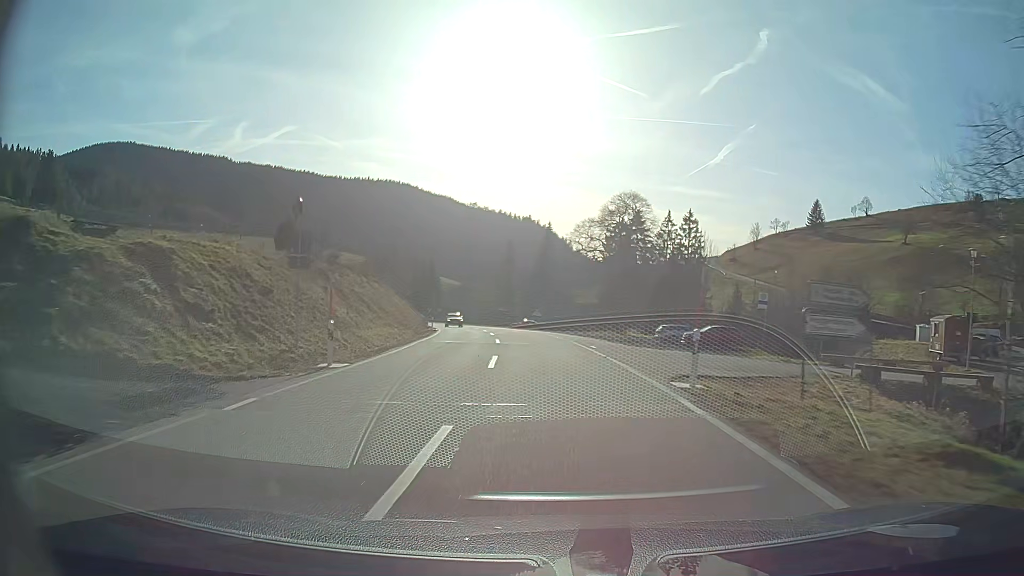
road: secondary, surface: asphalt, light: Day
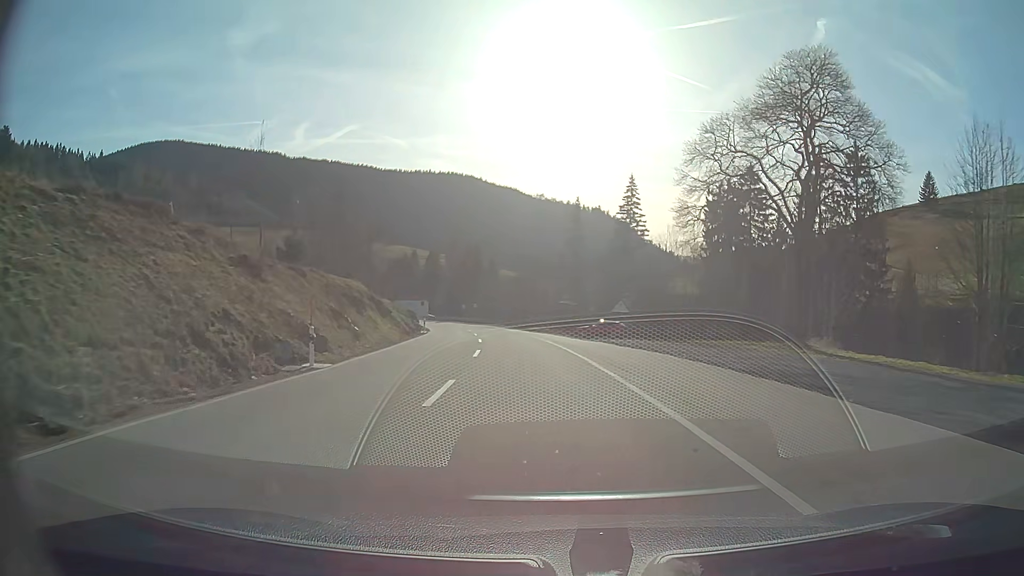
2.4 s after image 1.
(-2.0, +41.7) m; -6°
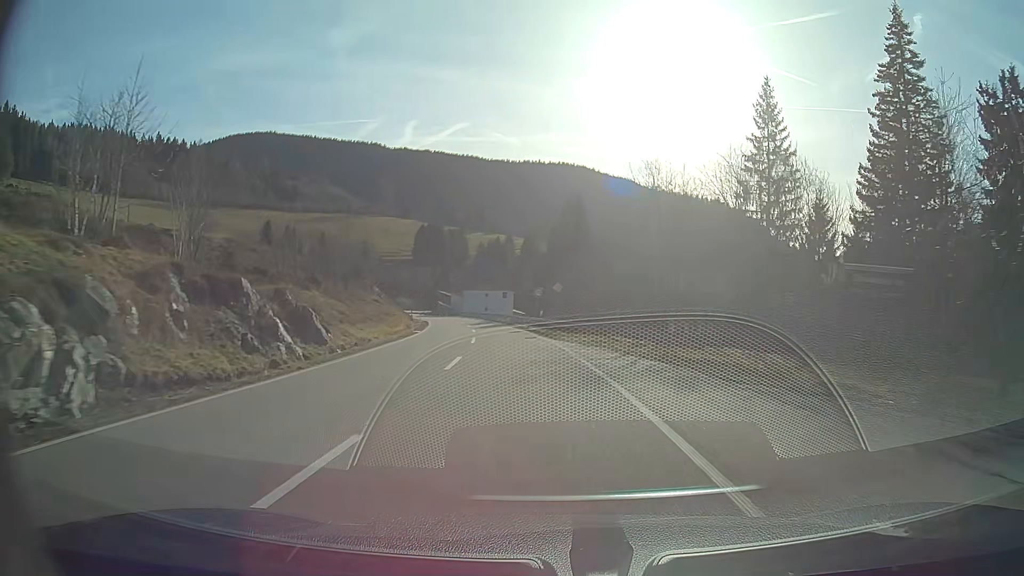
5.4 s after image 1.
(-4.3, +54.4) m; -10°
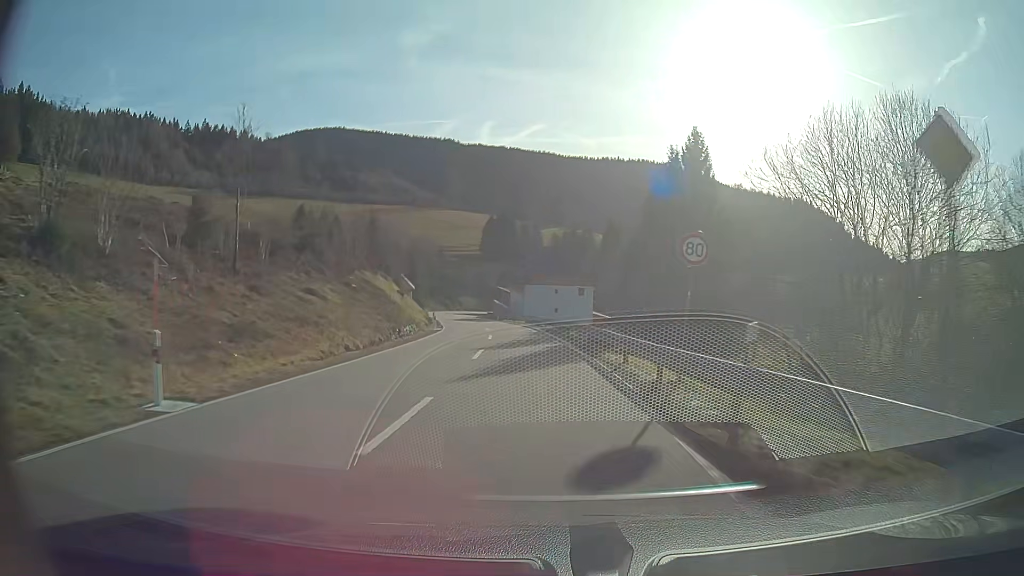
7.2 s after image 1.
(-1.9, +32.7) m; -7°
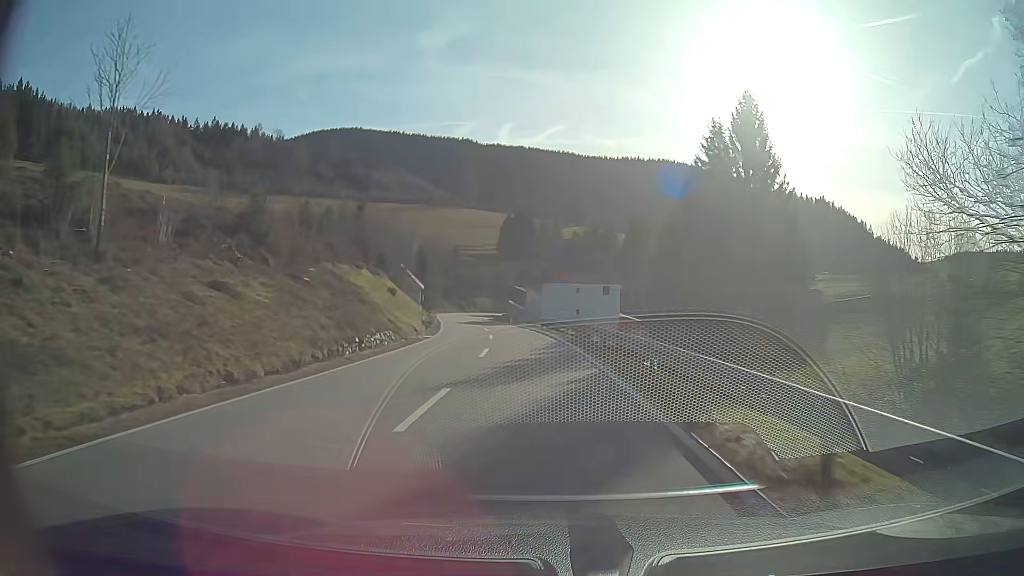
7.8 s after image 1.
(-0.2, +10.7) m; -2°
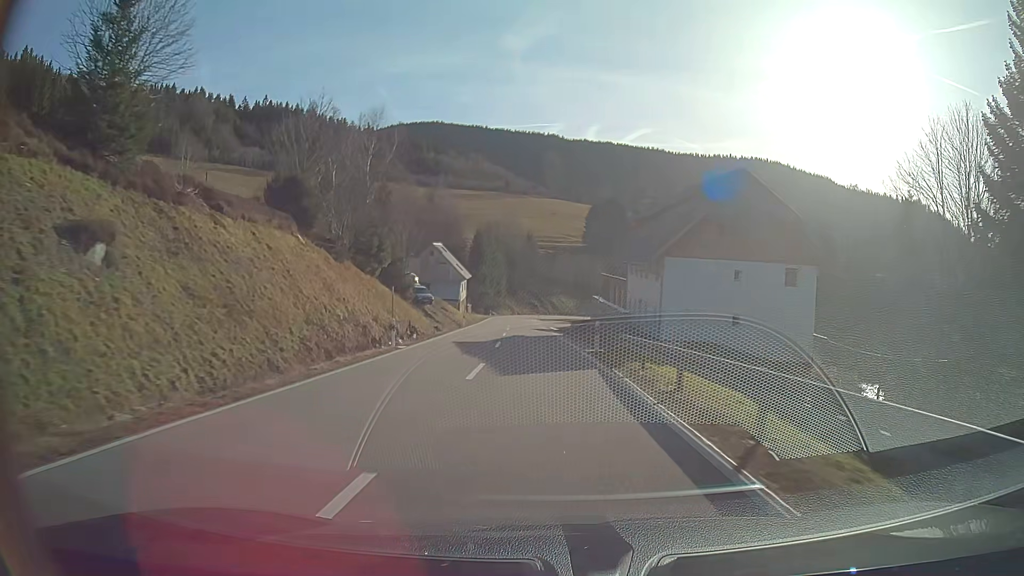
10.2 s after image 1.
(-2.6, +41.7) m; -7°
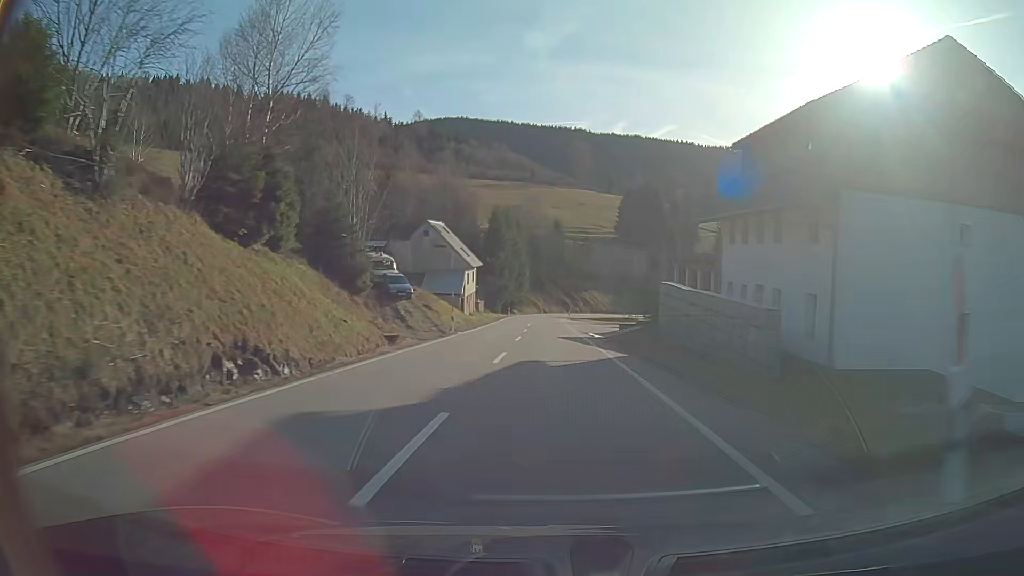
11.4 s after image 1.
(-0.4, +20.7) m; -2°
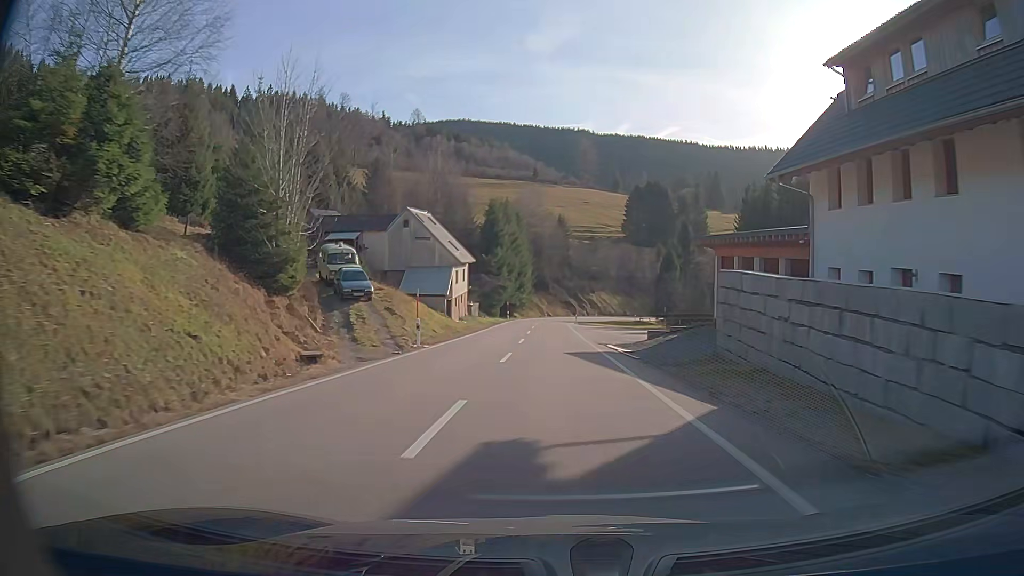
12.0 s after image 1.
(0.0, +10.3) m; 0°
